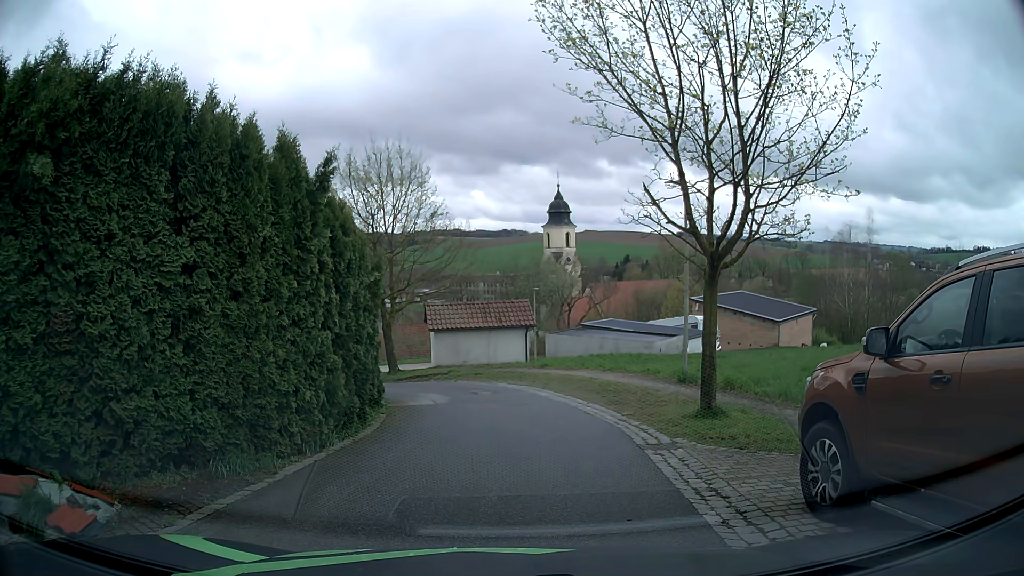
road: residential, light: Day
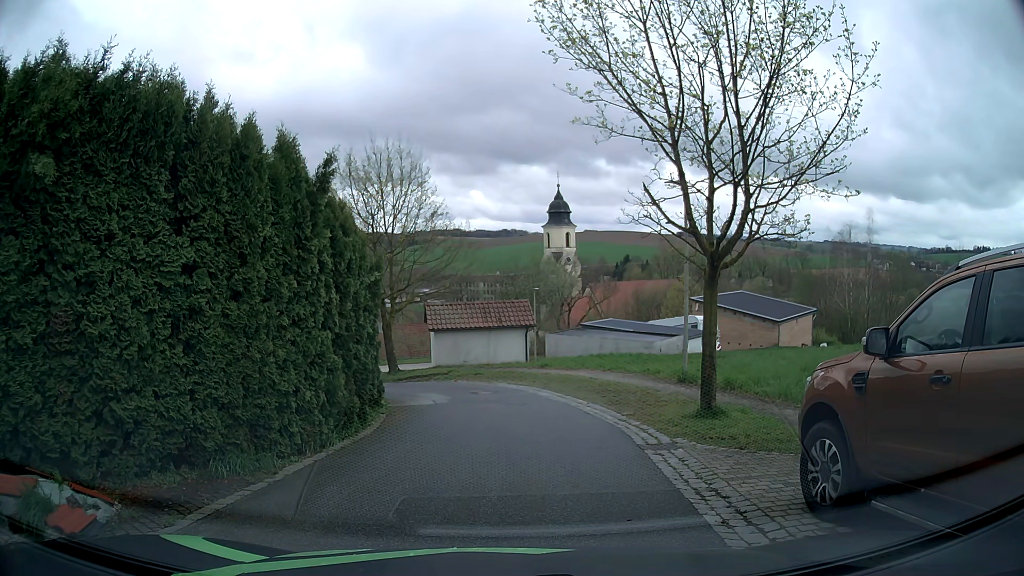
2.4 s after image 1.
(0.0, 0.0) m; 0°
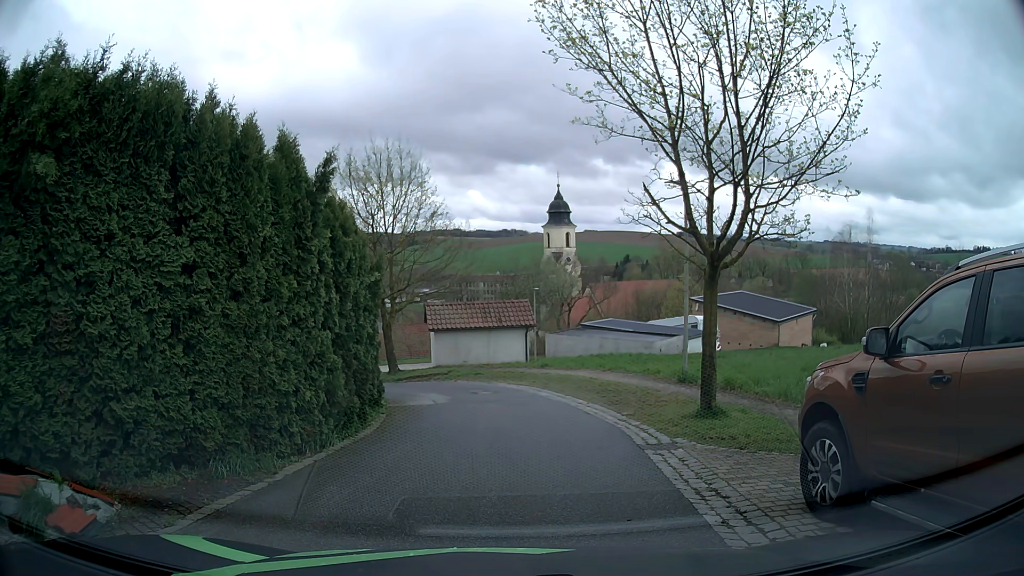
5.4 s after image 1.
(0.0, 0.0) m; 0°
(+1, +10) (0, +20) (-7, +27) (-17, +26) (-26, +21) (-33, +15) (-41, +8) (-49, +2) (-56, -5) (-64, -12) m
